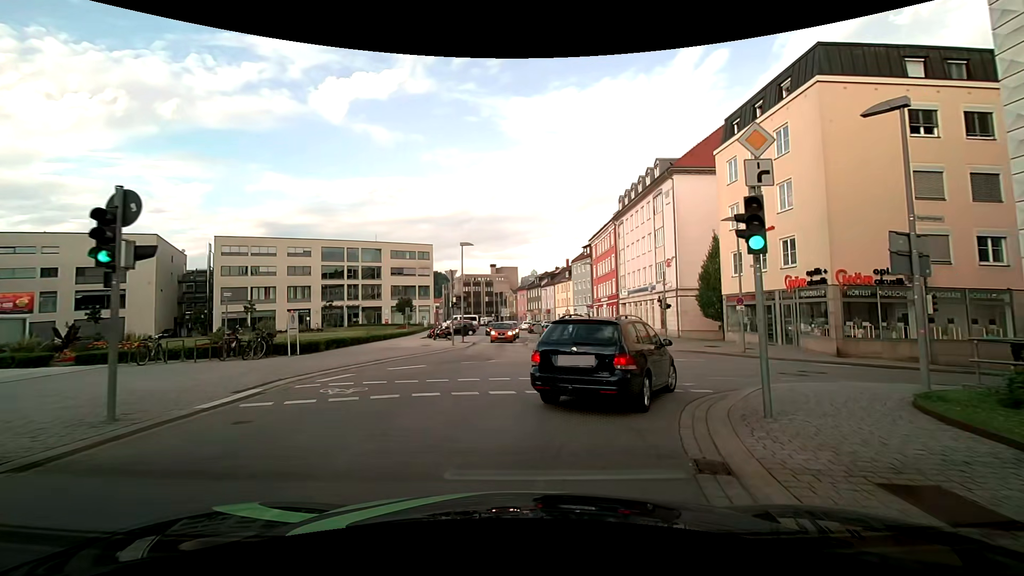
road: tertiary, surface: asphalt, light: Day
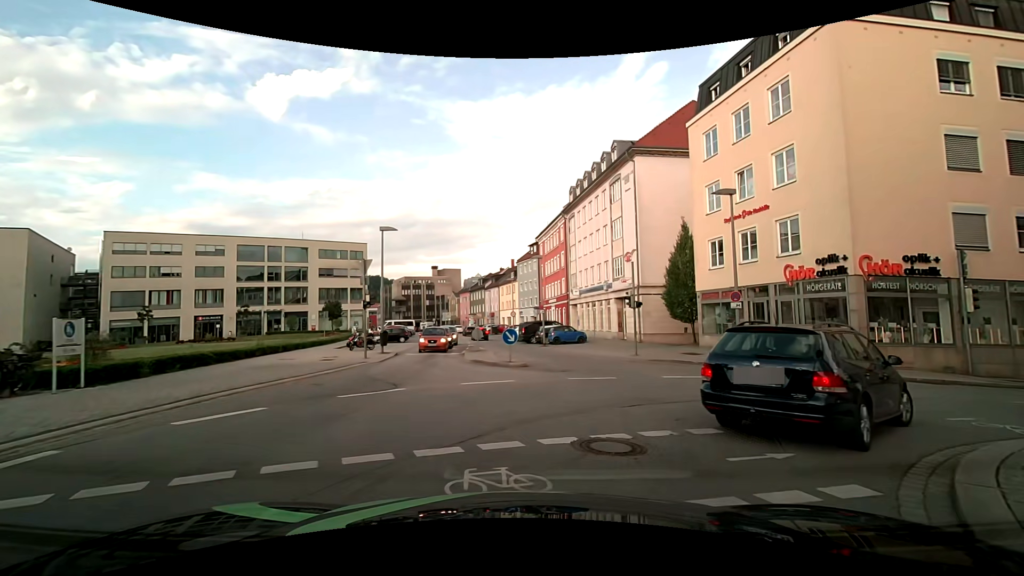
(+0.2, +6.4) m; +6°
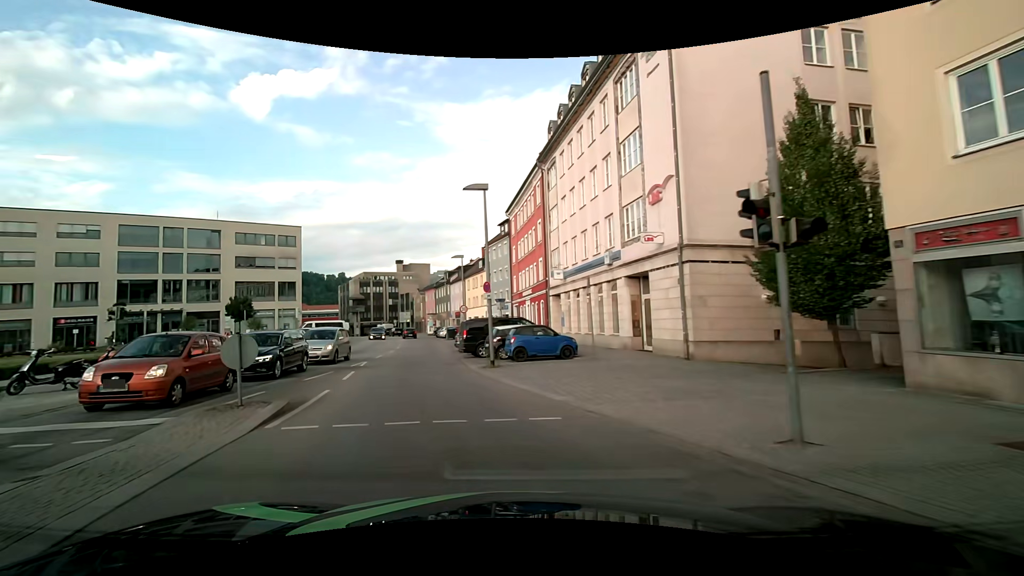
(+2.3, +19.1) m; +3°
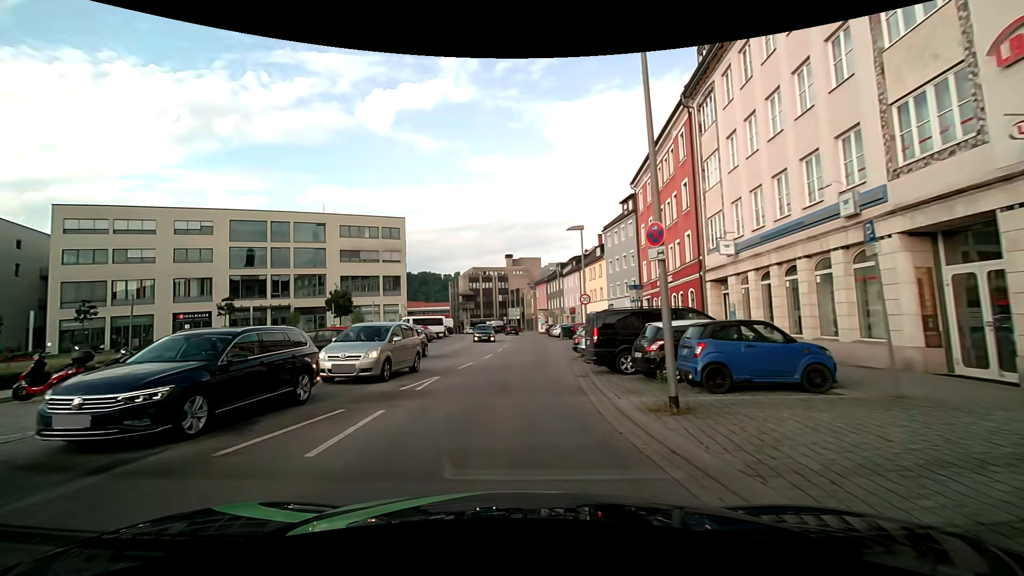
(-1.2, +9.6) m; -14°
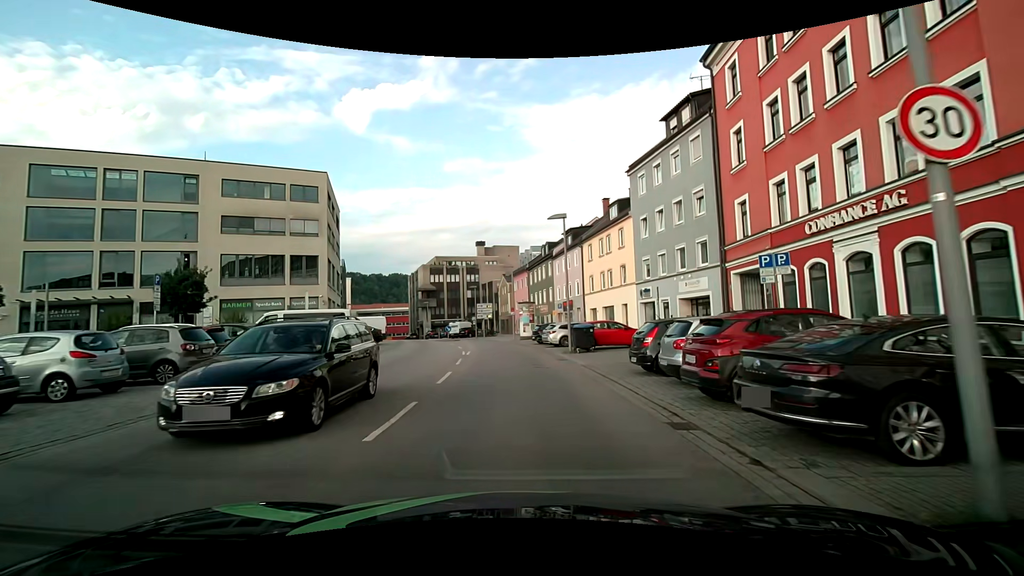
(+0.2, +22.7) m; +4°
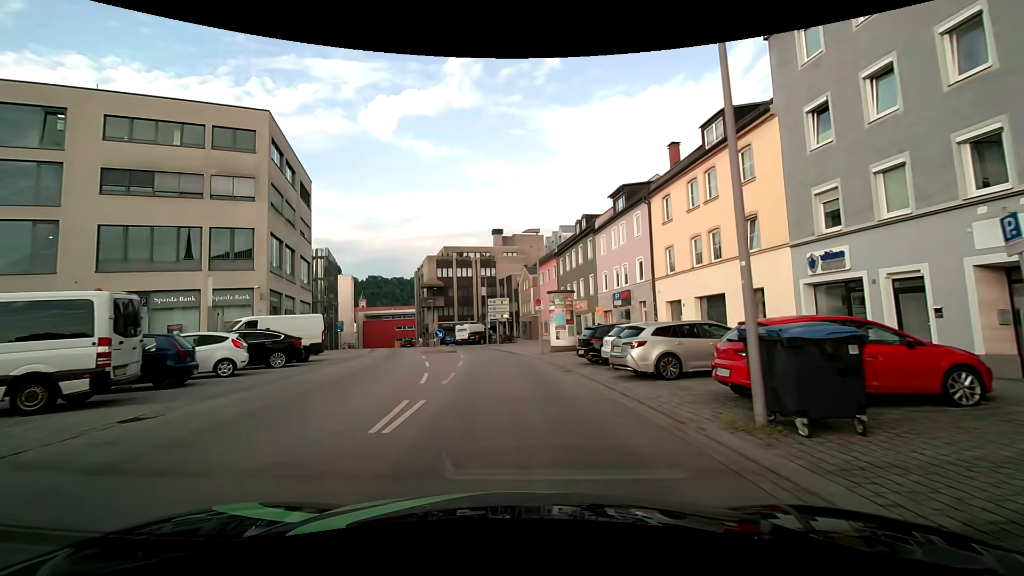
(-0.5, +17.1) m; -3°
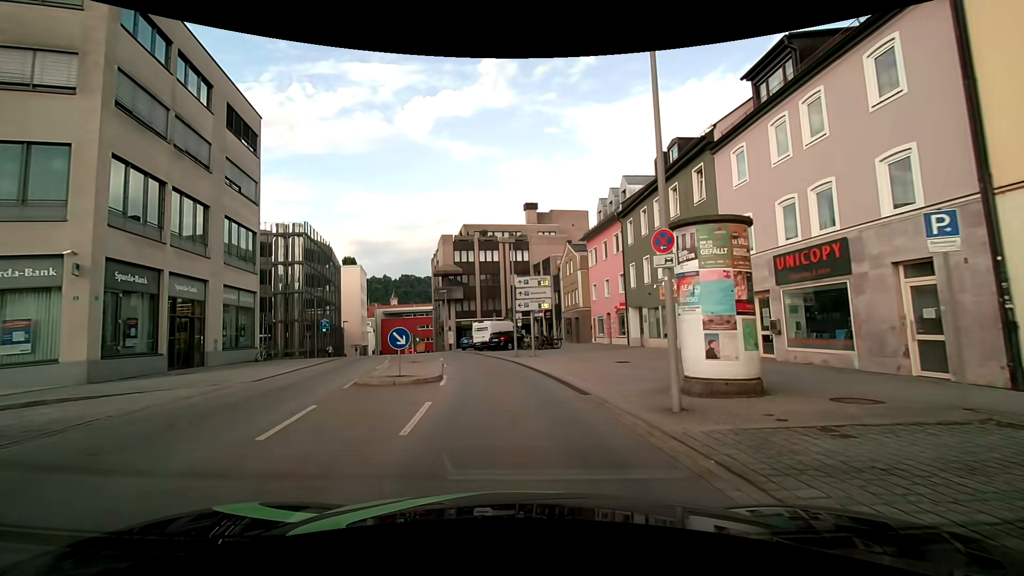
(-0.9, +18.1) m; -5°
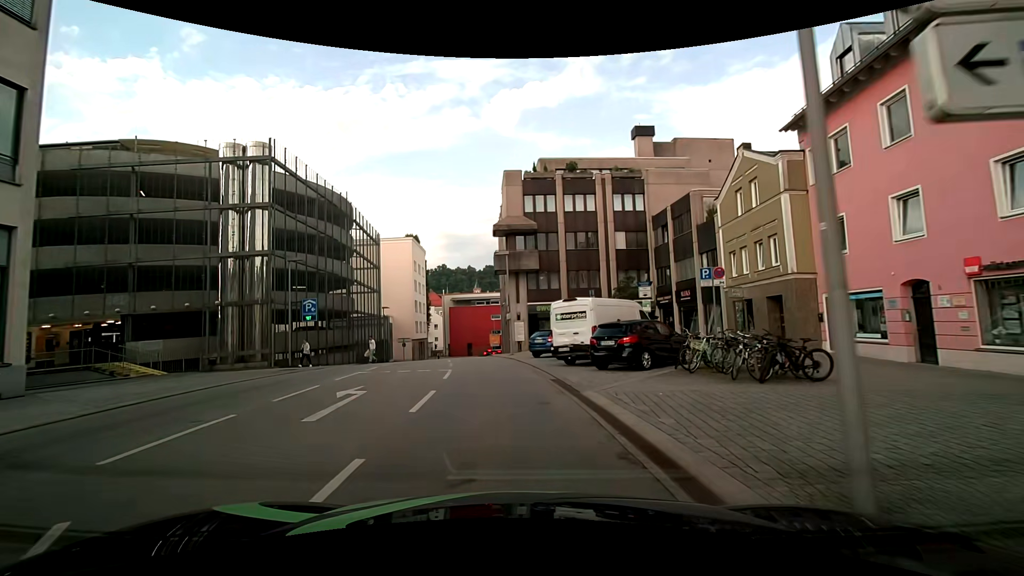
(-1.5, +23.8) m; -9°
